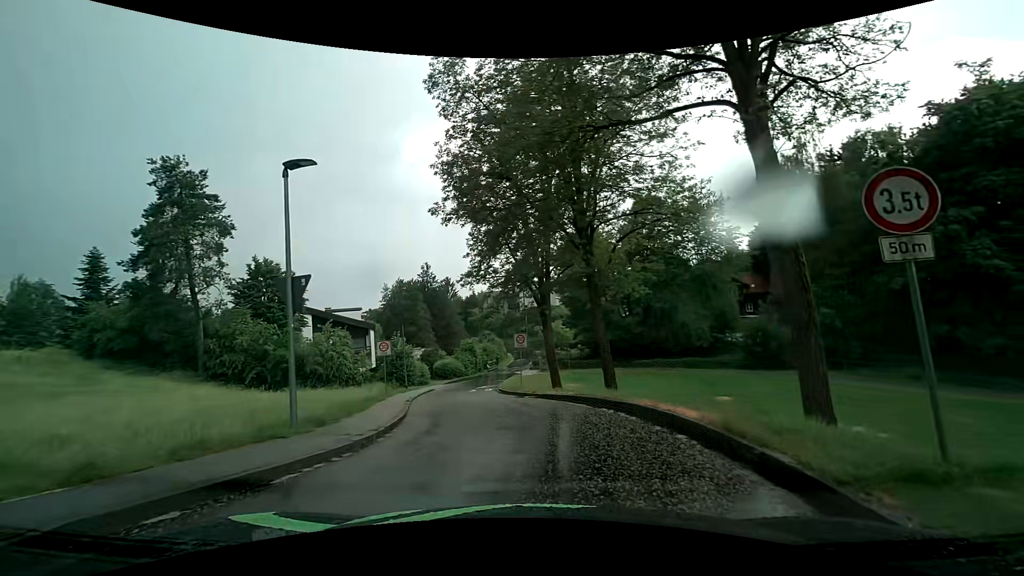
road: residential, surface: asphalt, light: Day
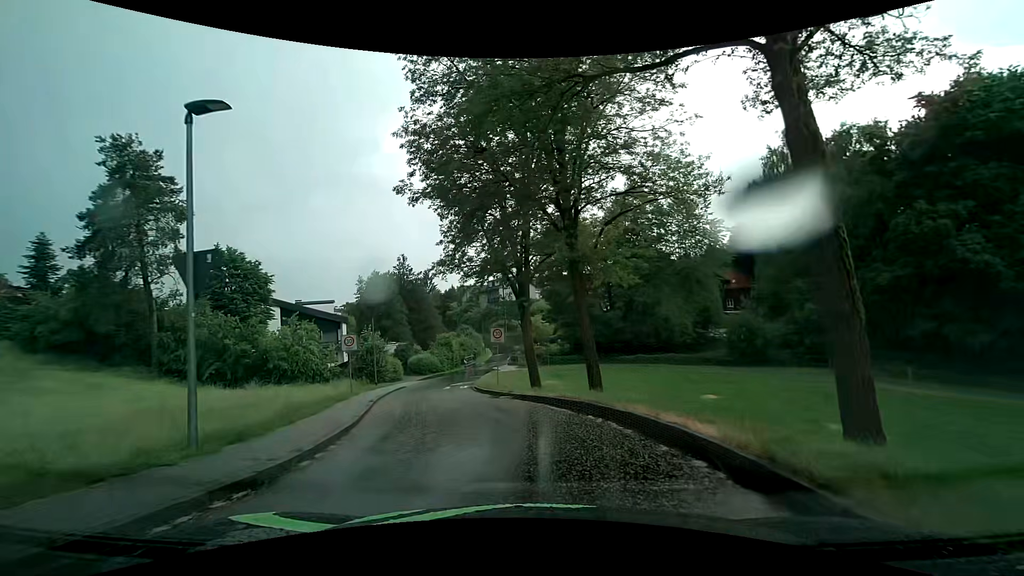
(0.0, +2.0) m; +2°
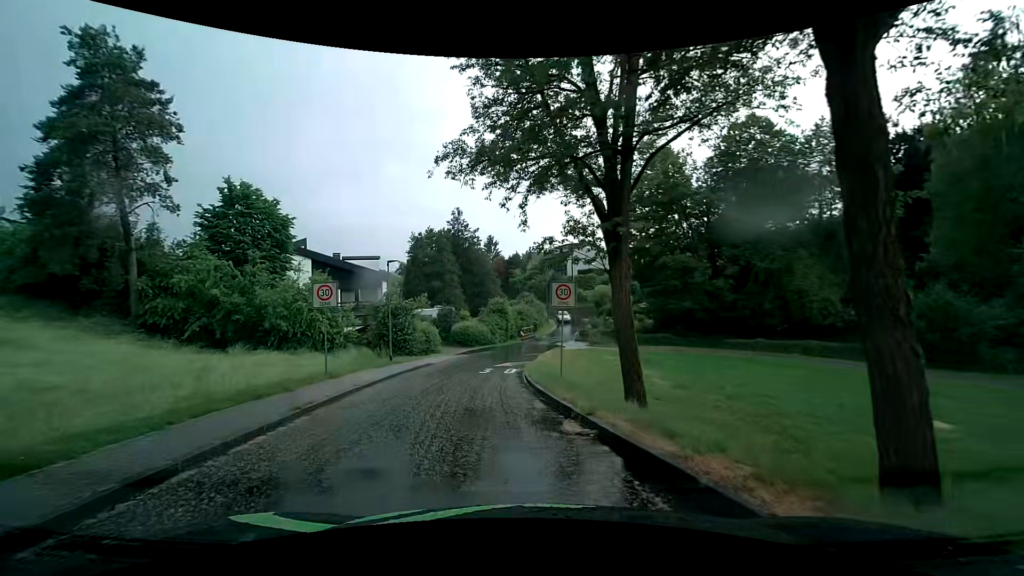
(-0.4, +11.1) m; -6°
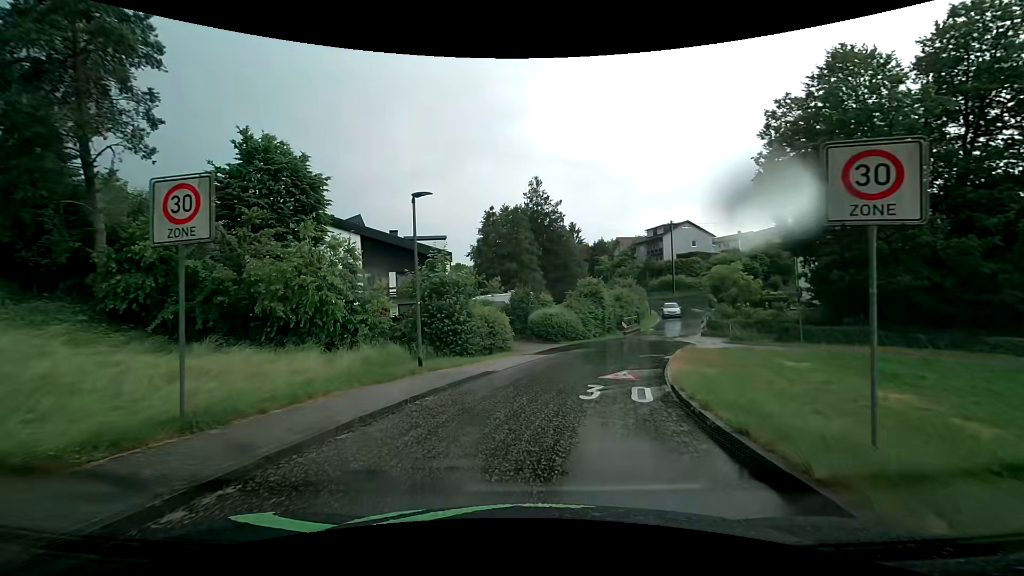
(-1.5, +11.2) m; -11°
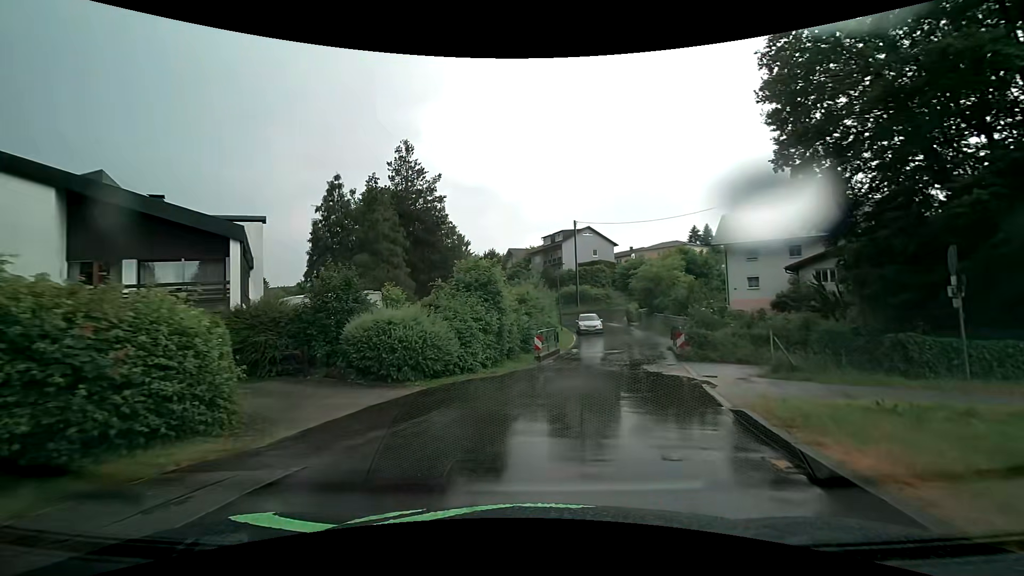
(+1.6, +16.3) m; +12°
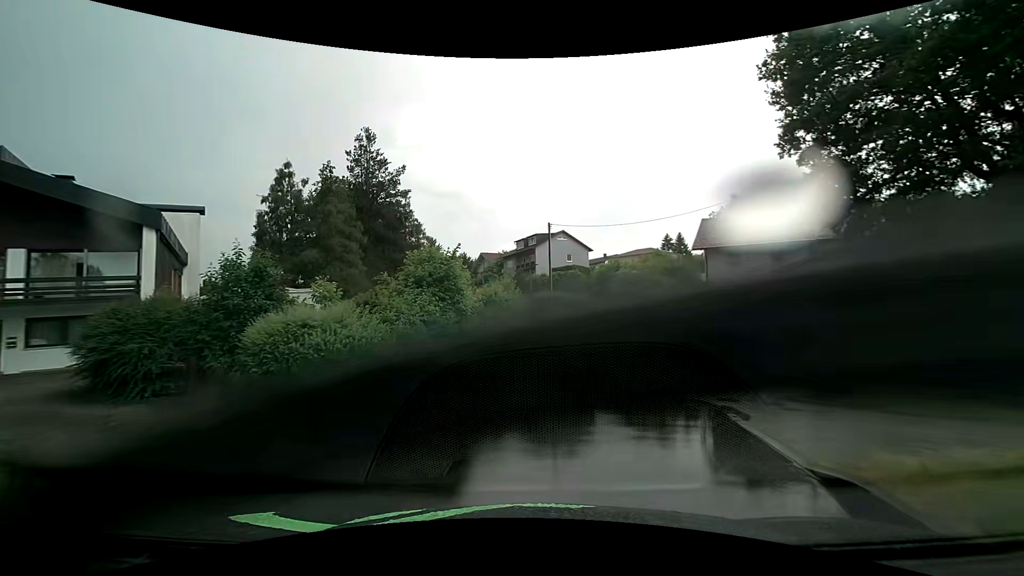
(+0.1, +3.3) m; +3°
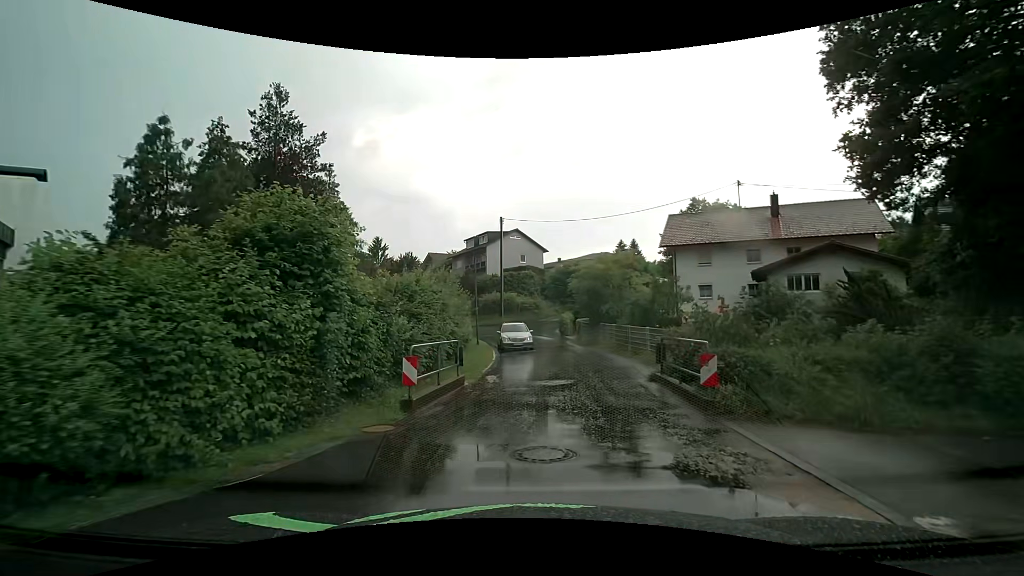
(+0.4, +6.4) m; +6°
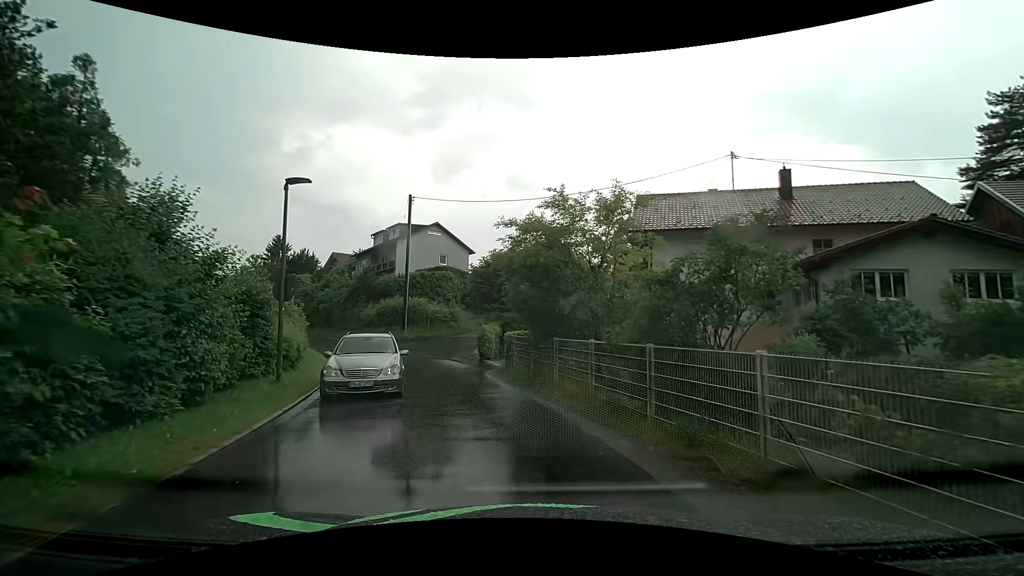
(+1.1, +14.5) m; +8°
(0, +10) (-3, +20) (-7, +29) (-12, +37) (-18, +46) (-23, +54) (-30, +62) (-36, +69) (-42, +77) (-48, +85) m
